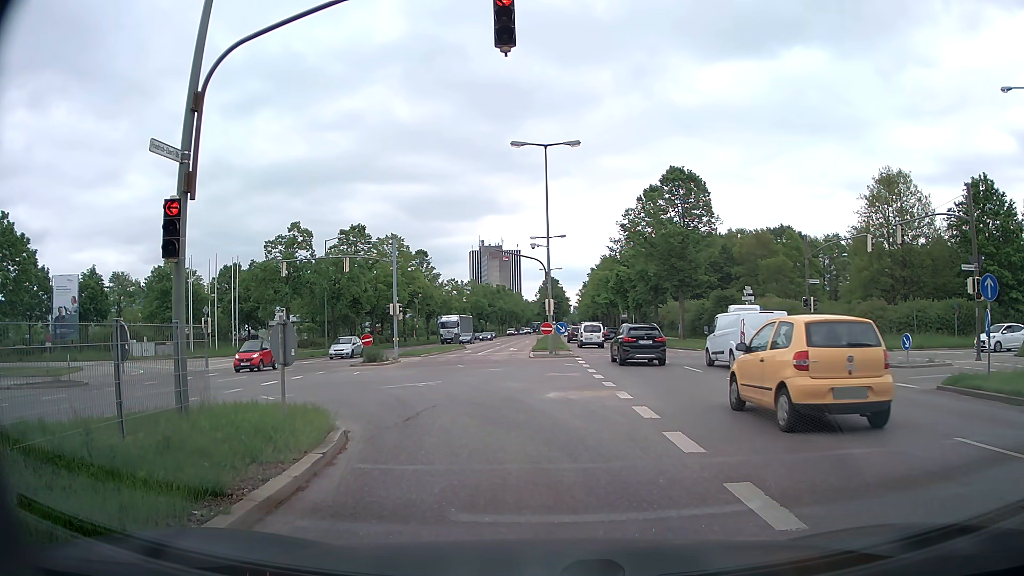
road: primary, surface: asphalt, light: Day
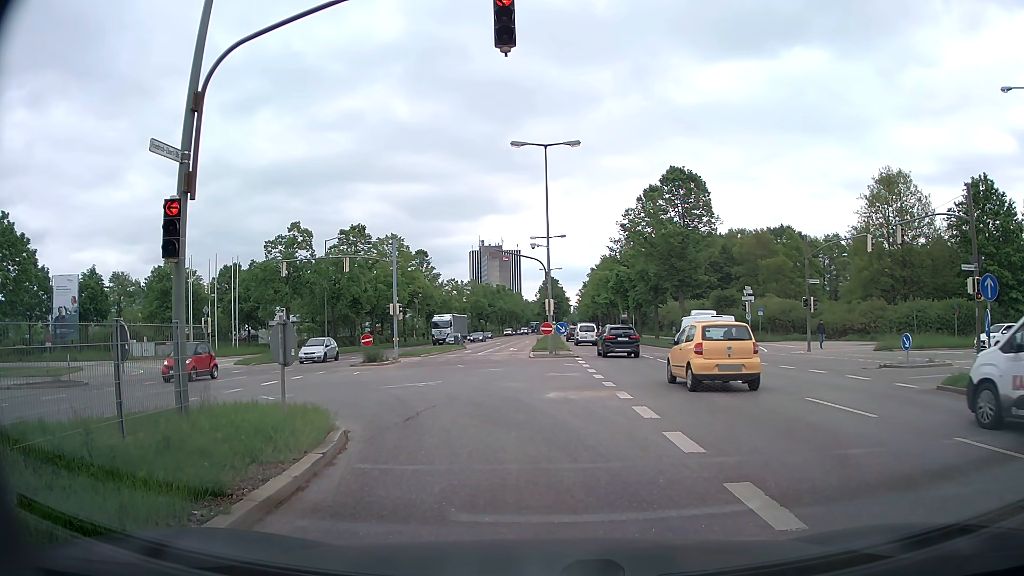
(0.0, 0.0) m; 0°
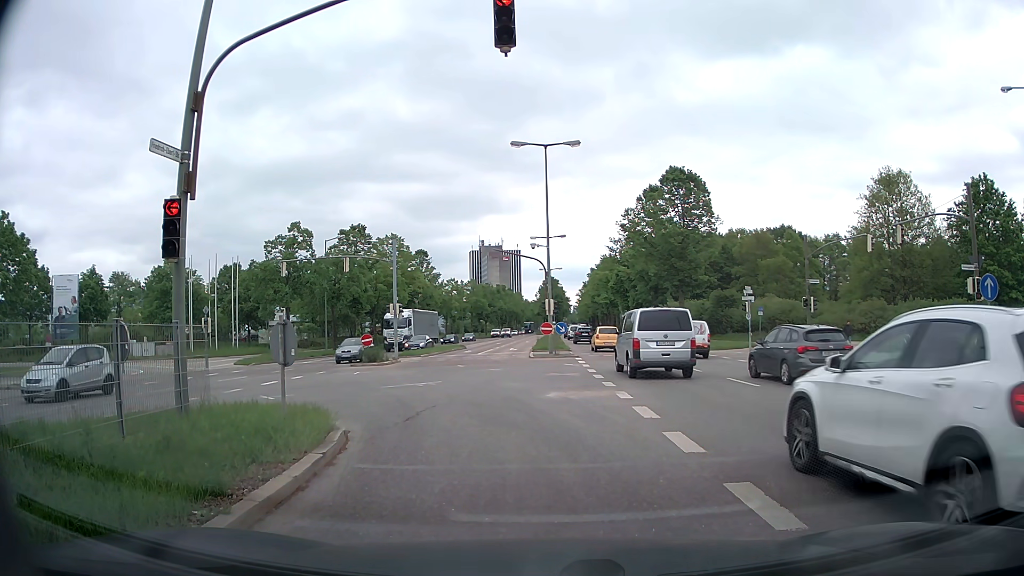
(0.0, 0.0) m; 0°
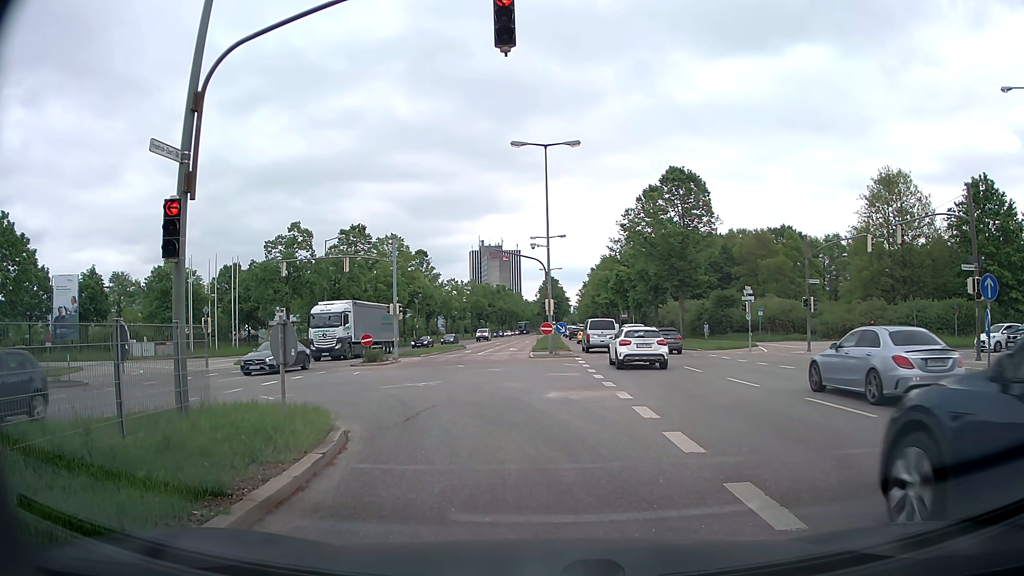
(0.0, 0.0) m; 0°
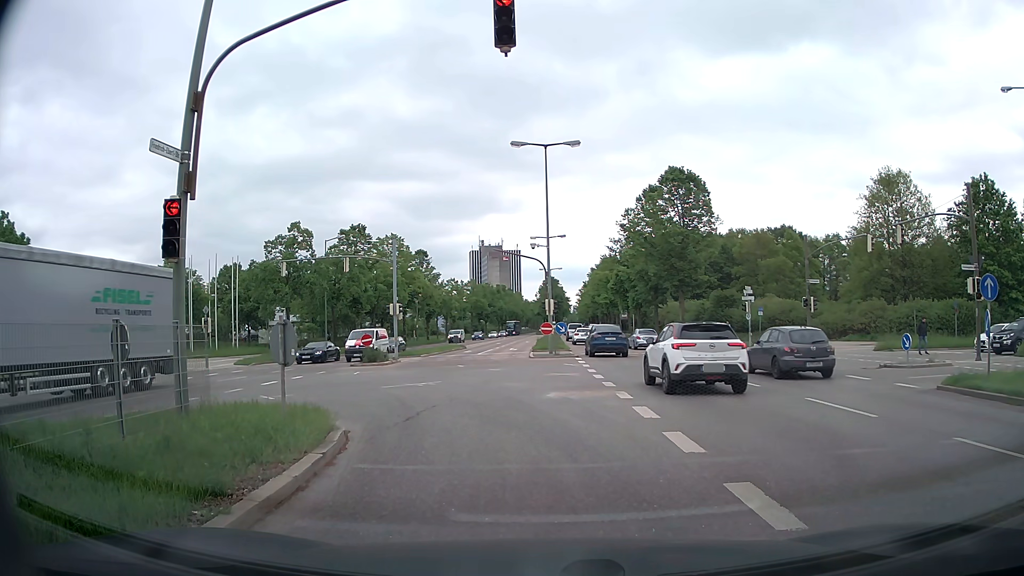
(0.0, 0.0) m; 0°
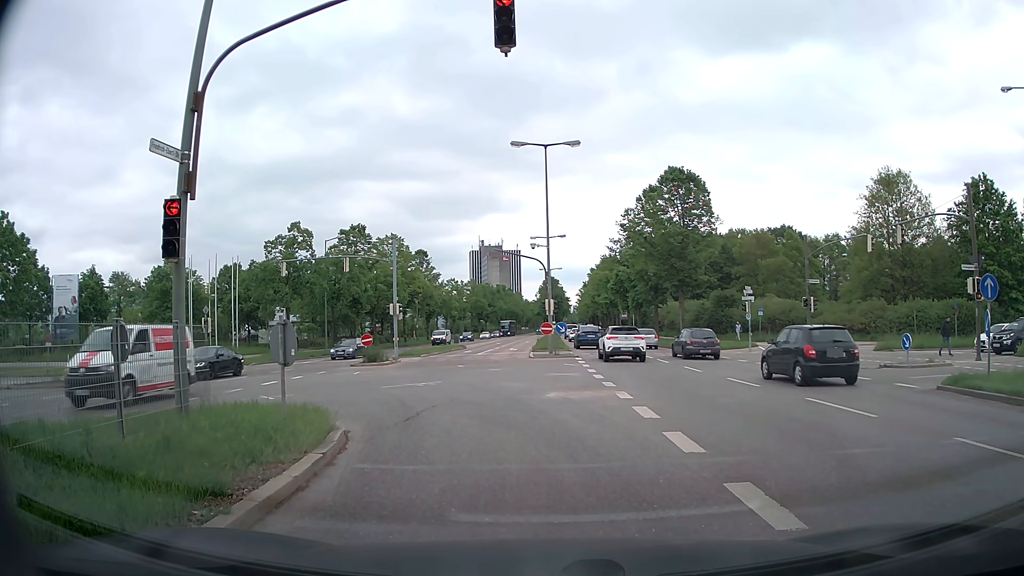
(0.0, 0.0) m; 0°
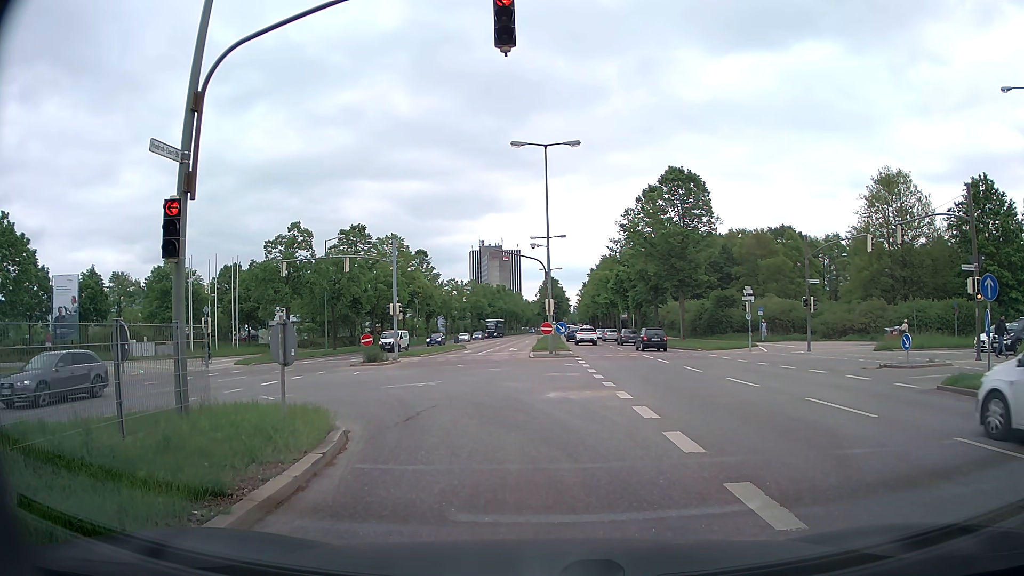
(0.0, 0.0) m; 0°
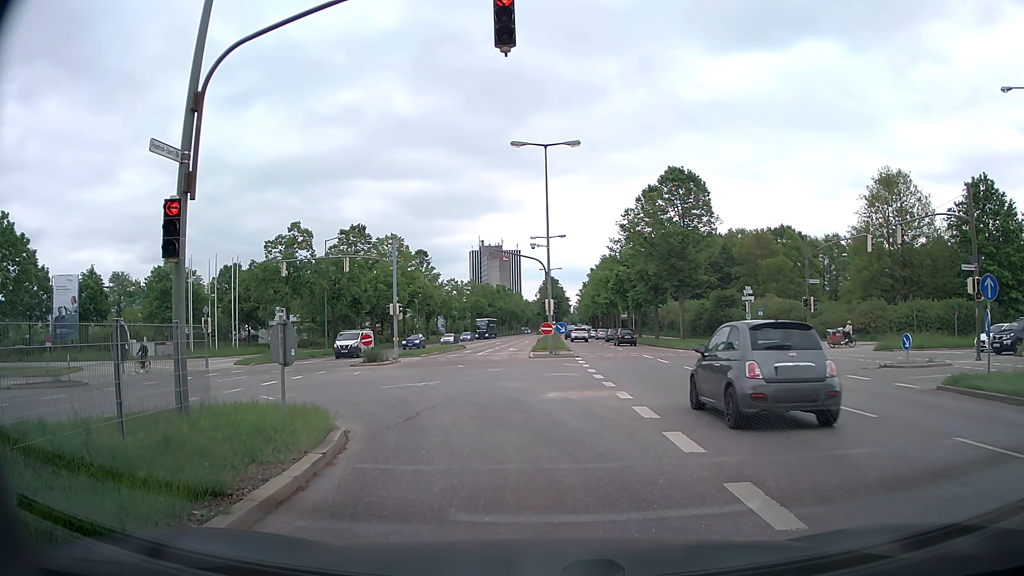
(0.0, 0.0) m; 0°
